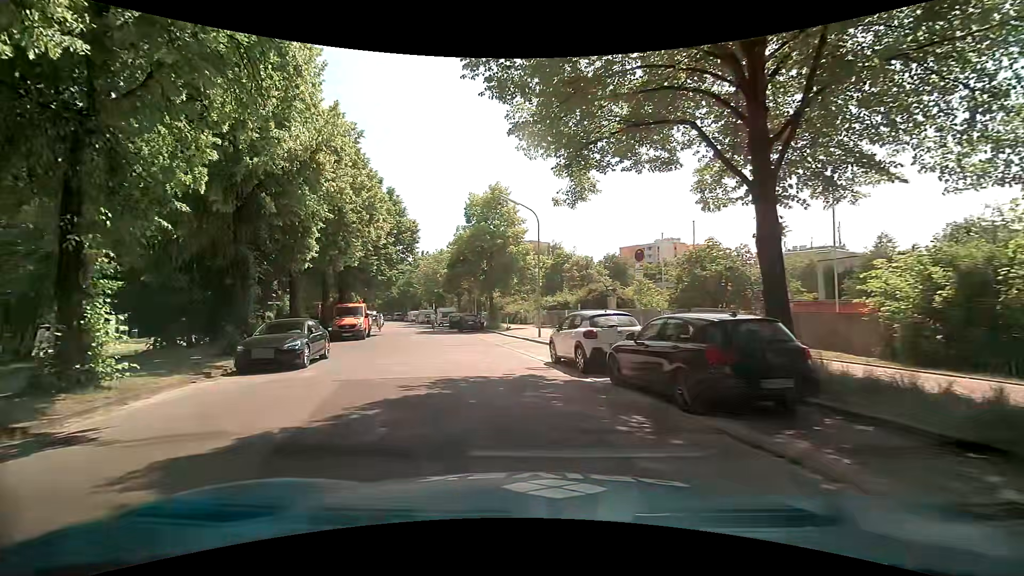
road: residential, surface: asphalt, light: Day
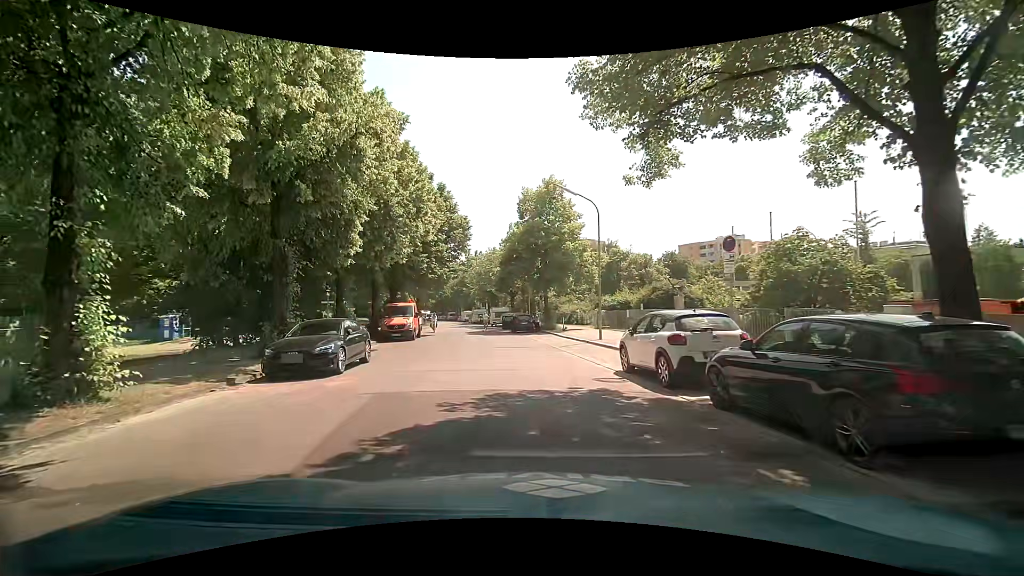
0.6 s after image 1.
(-0.2, +2.3) m; -7°
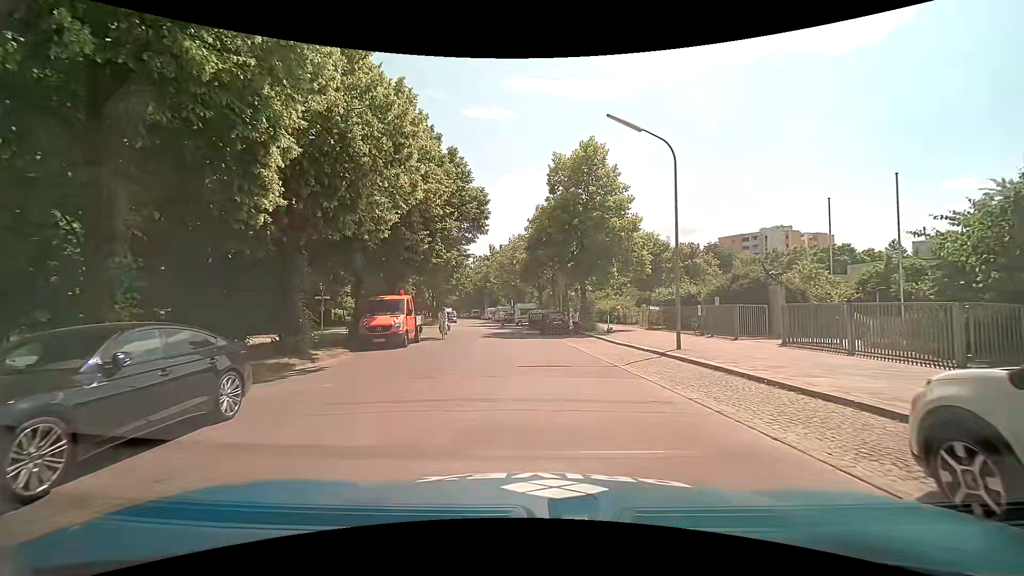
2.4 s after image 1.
(-0.4, +8.9) m; -3°
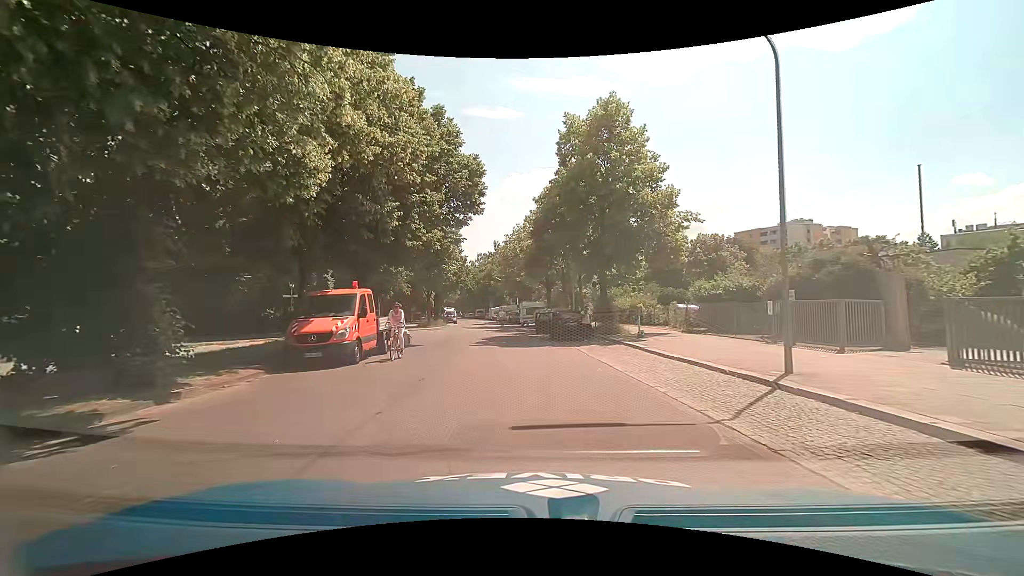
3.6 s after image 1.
(0.0, +7.0) m; -1°
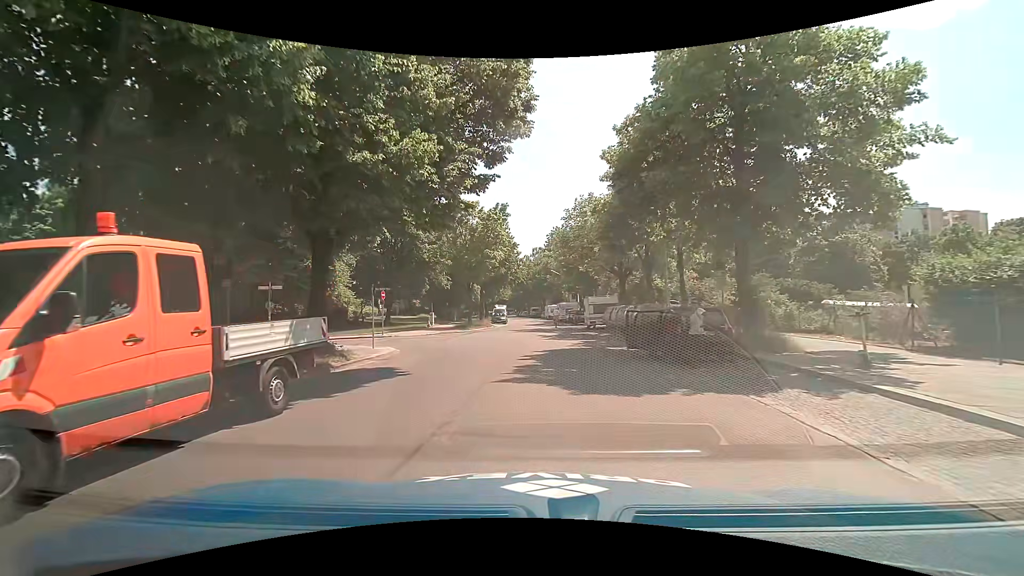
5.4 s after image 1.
(-0.6, +11.6) m; -6°
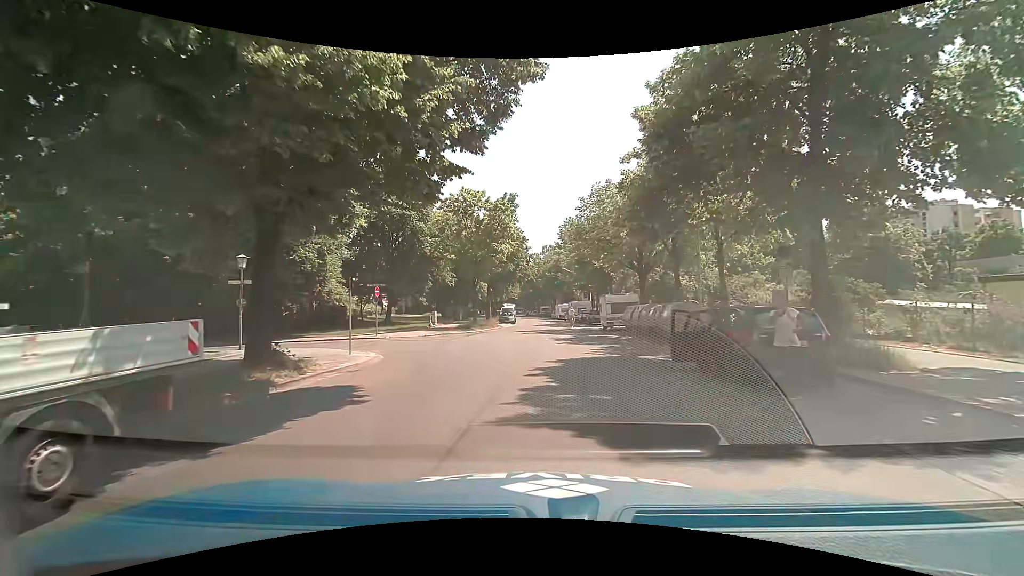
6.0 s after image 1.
(0.0, +3.6) m; -1°
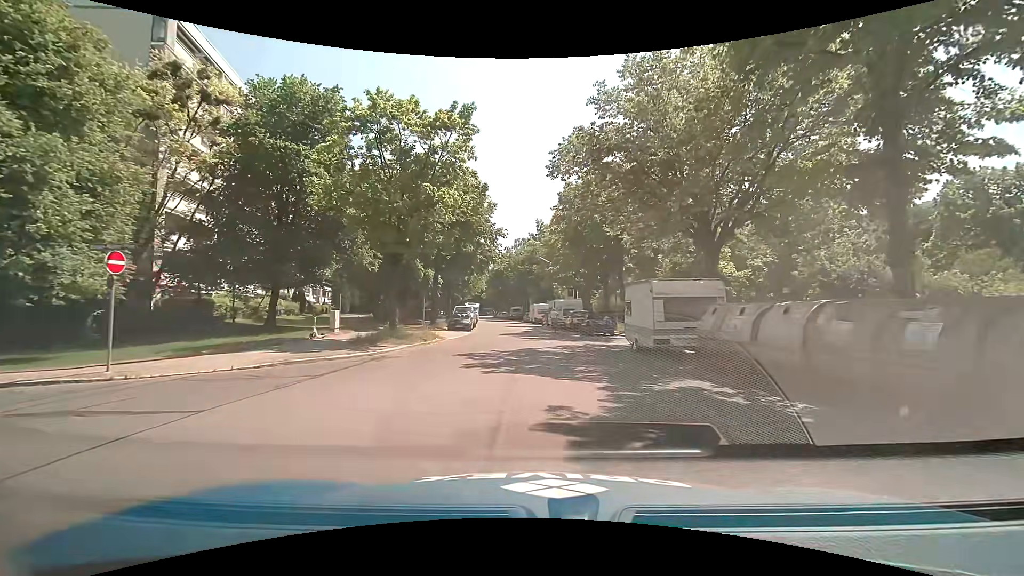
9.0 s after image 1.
(0.0, +18.0) m; +2°
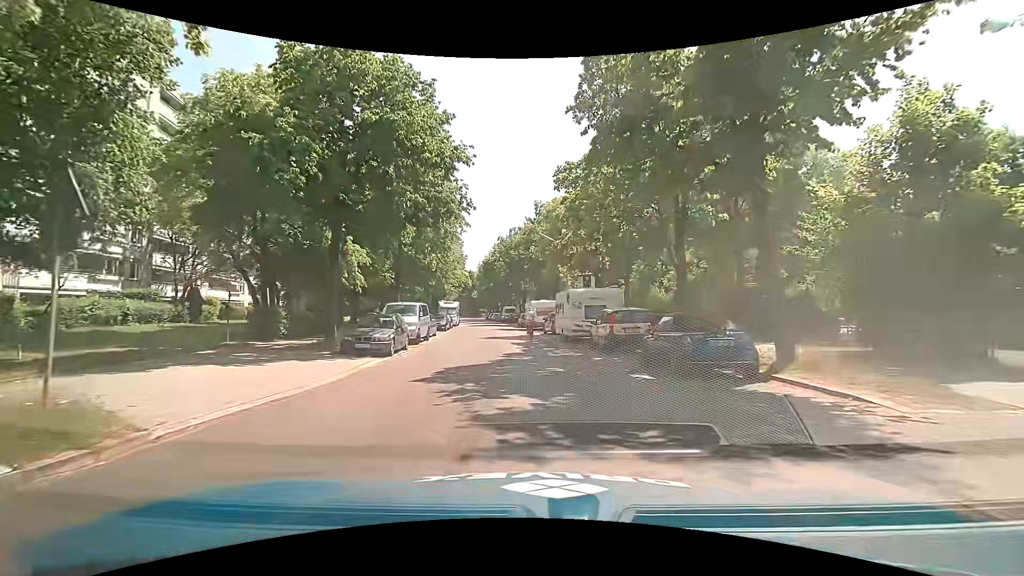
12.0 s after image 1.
(+0.7, +19.8) m; +2°
(0, +10) (-1, +20) (-2, +30) (-3, +40) (-4, +50) (-5, +60) (-7, +70) (-8, +79) (-10, +89) (-12, +99) m
